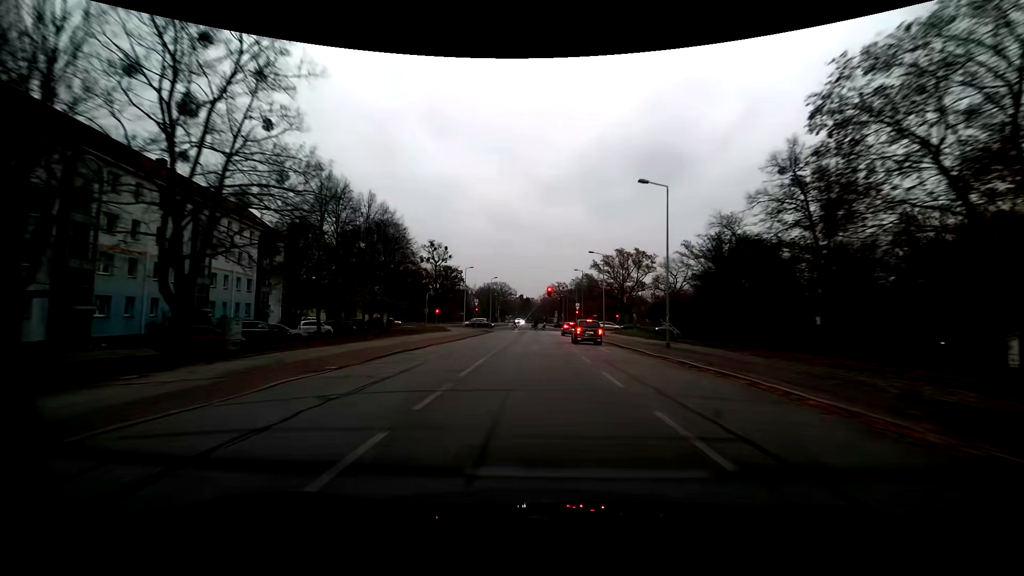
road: residential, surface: asphalt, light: Day
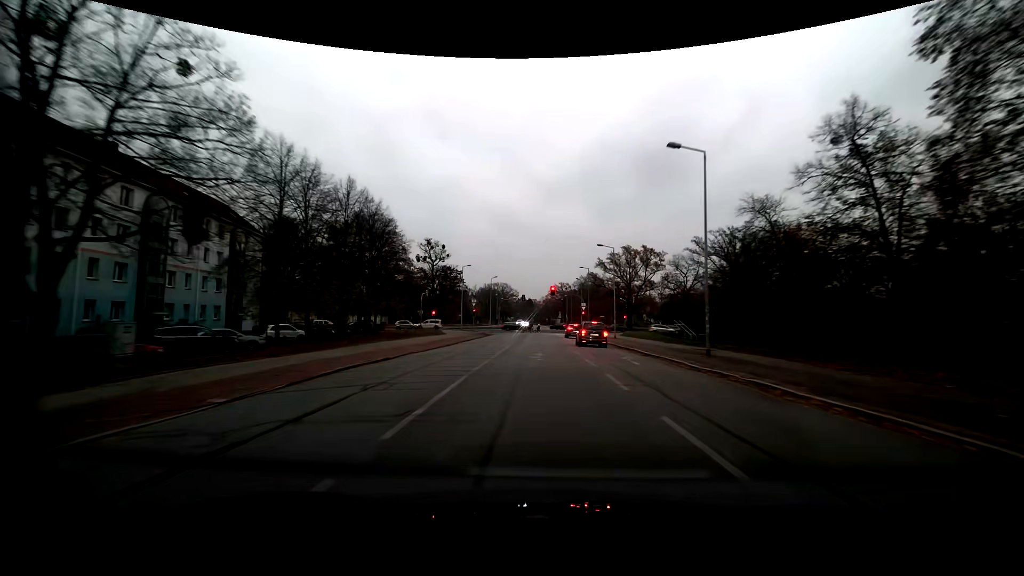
(0.0, +6.1) m; 0°
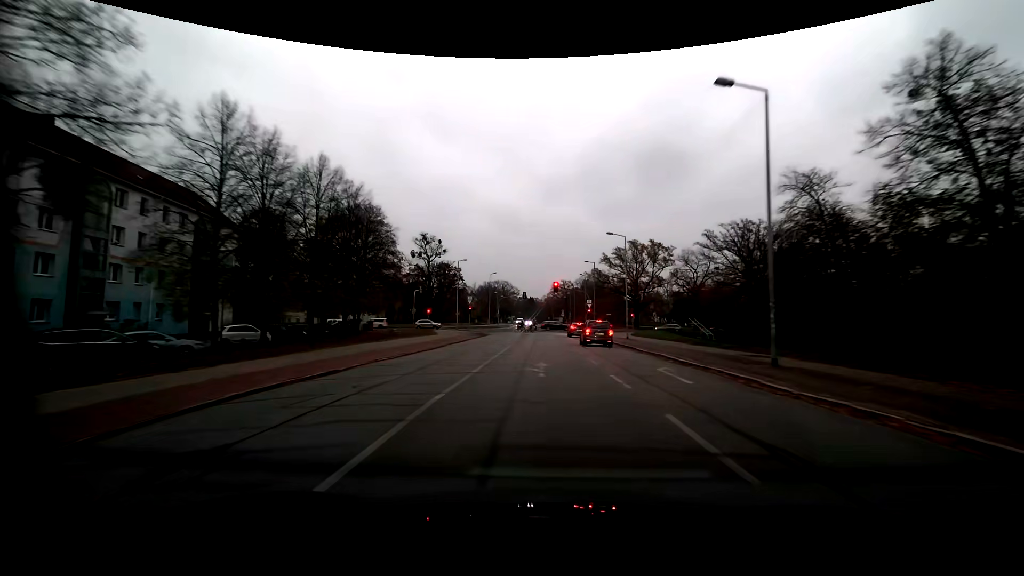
(0.0, +6.0) m; 0°
